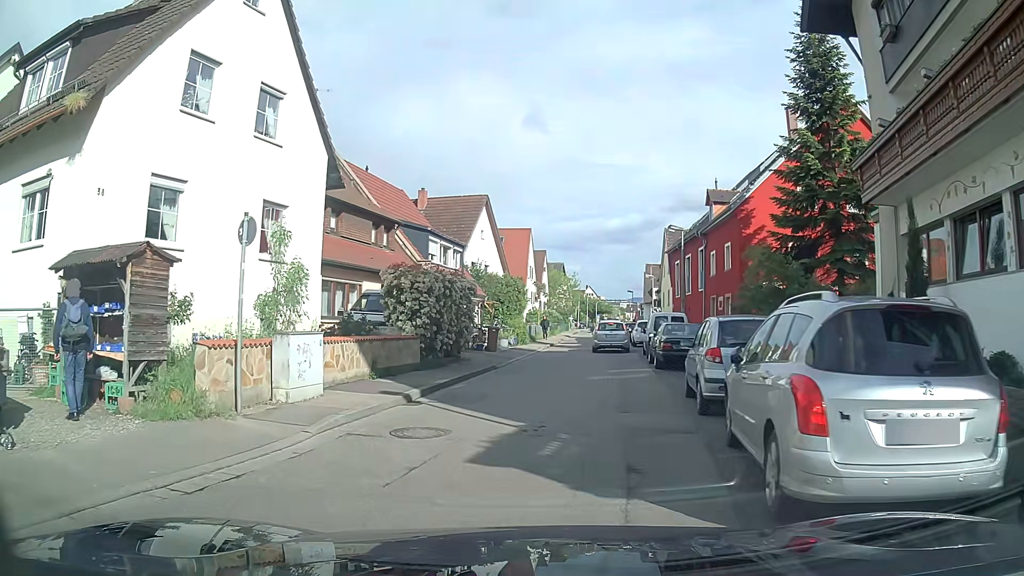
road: tertiary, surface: asphalt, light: Day
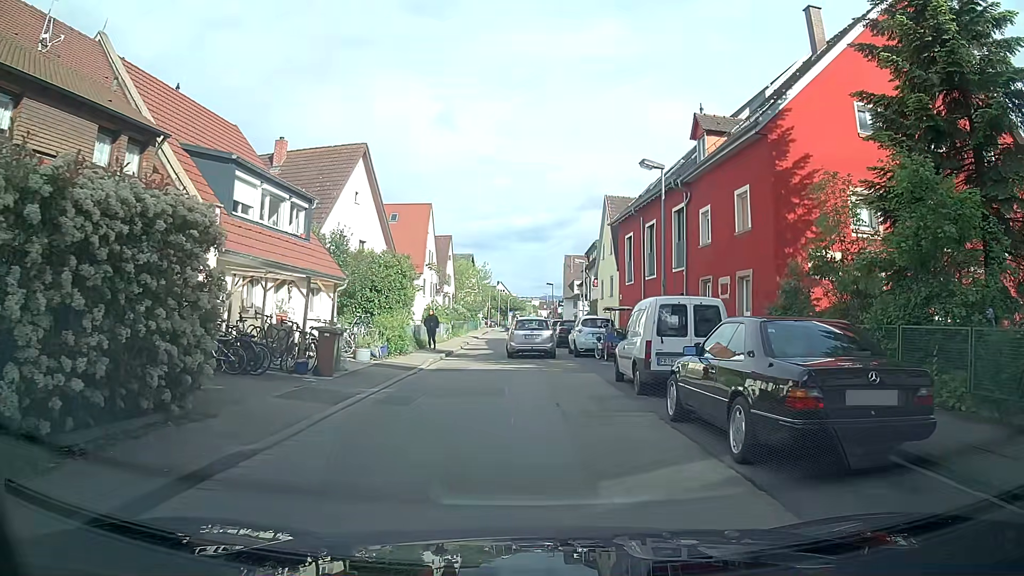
(+1.0, +13.7) m; +5°
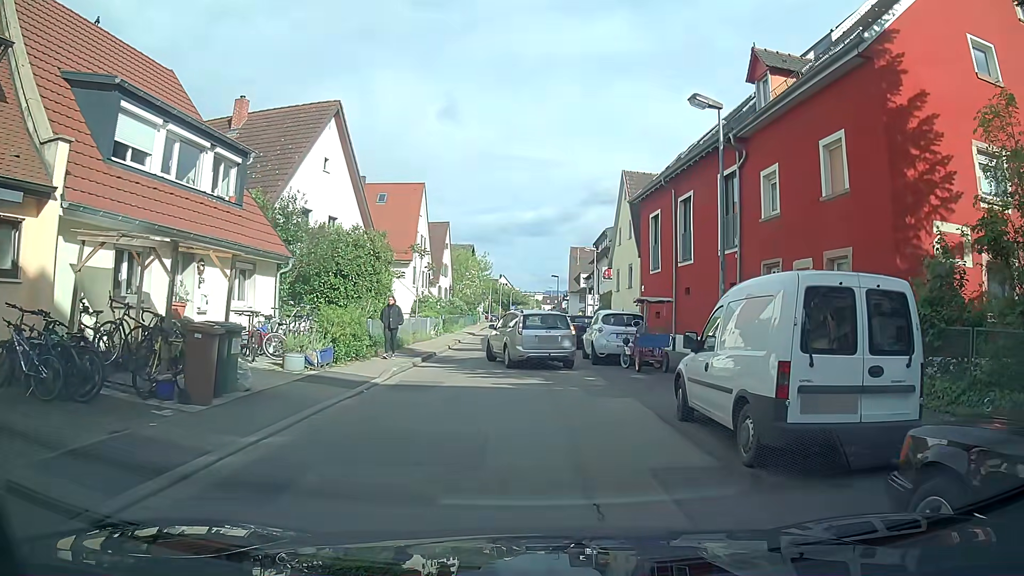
(+0.2, +5.9) m; -1°
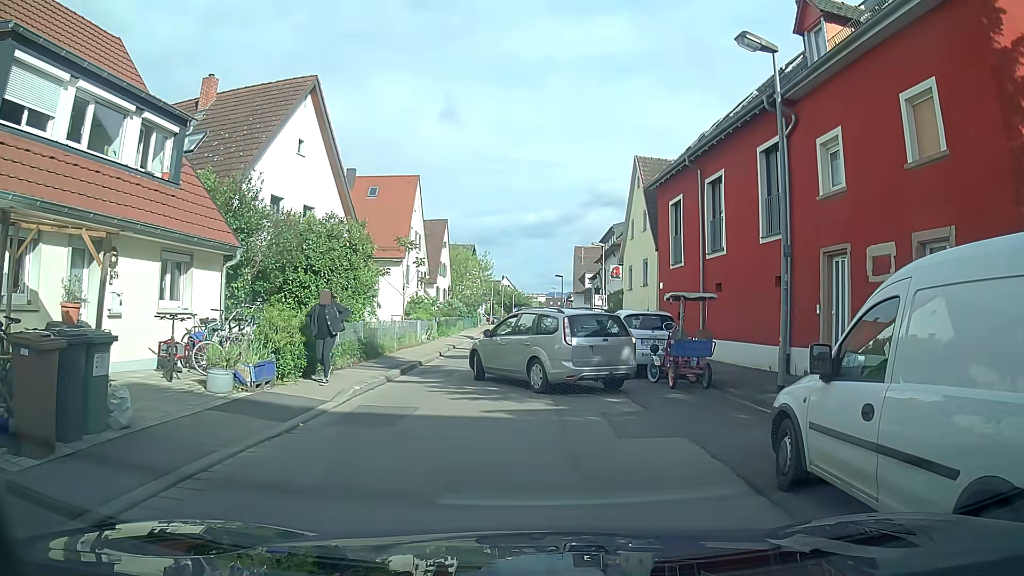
(+0.1, +3.5) m; +1°
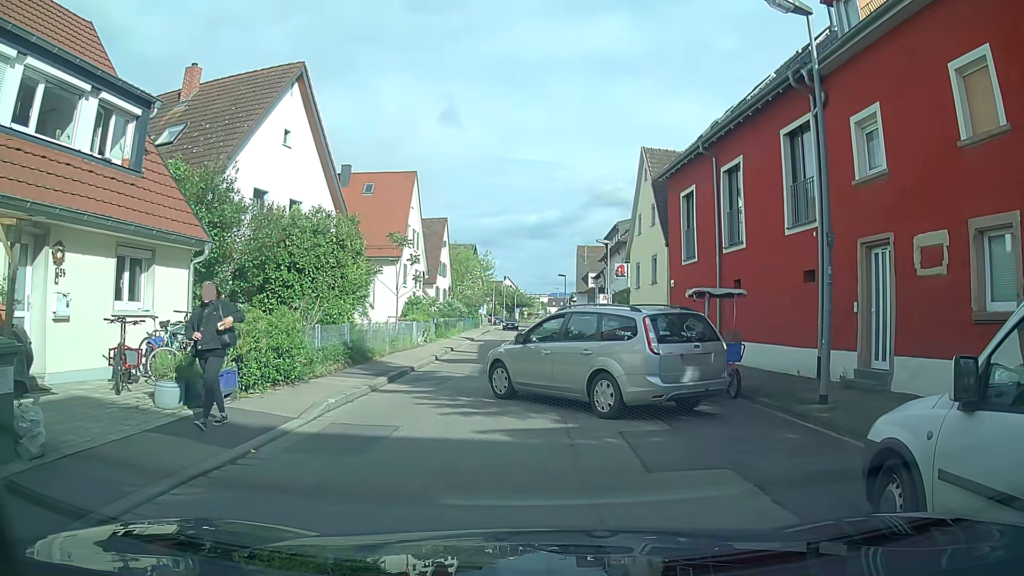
(0.0, +1.6) m; 0°
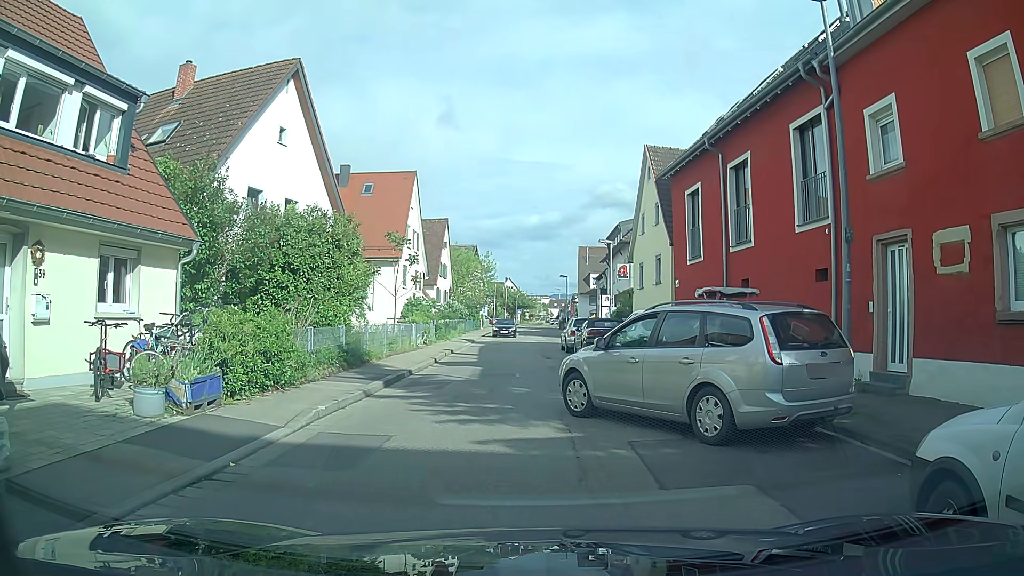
(0.0, +0.6) m; 0°
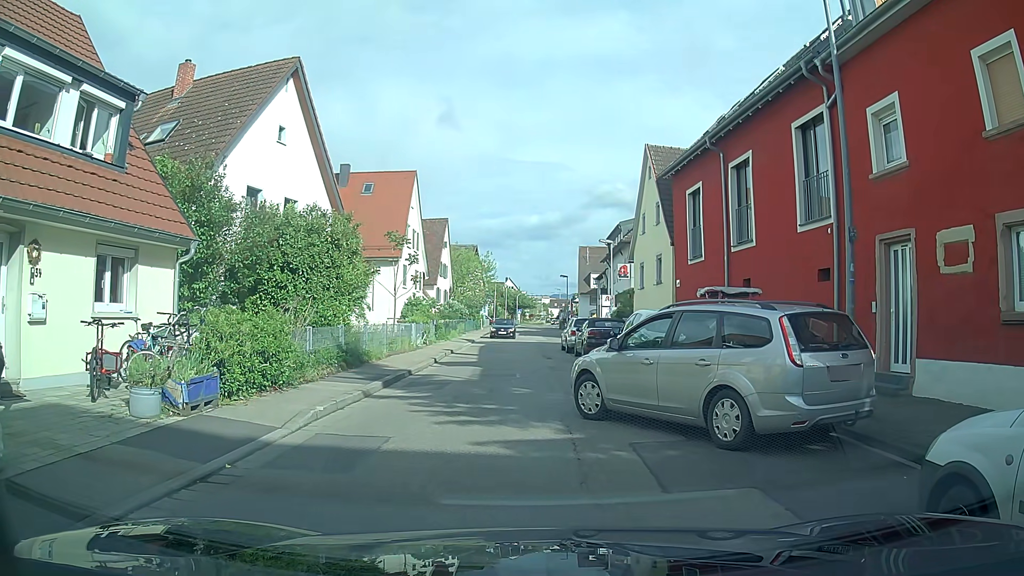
(0.0, +0.1) m; 0°
